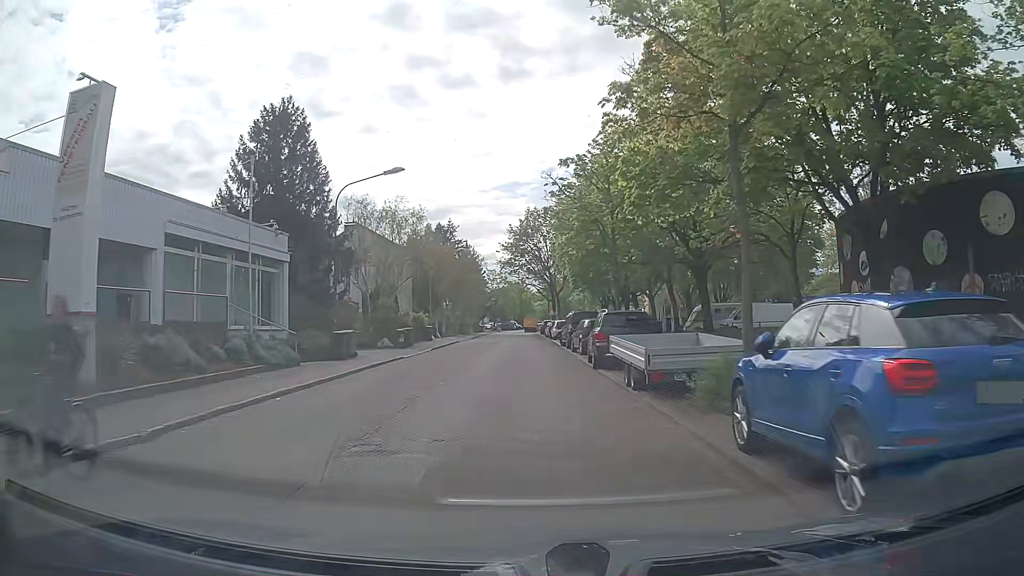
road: residential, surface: asphalt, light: Day
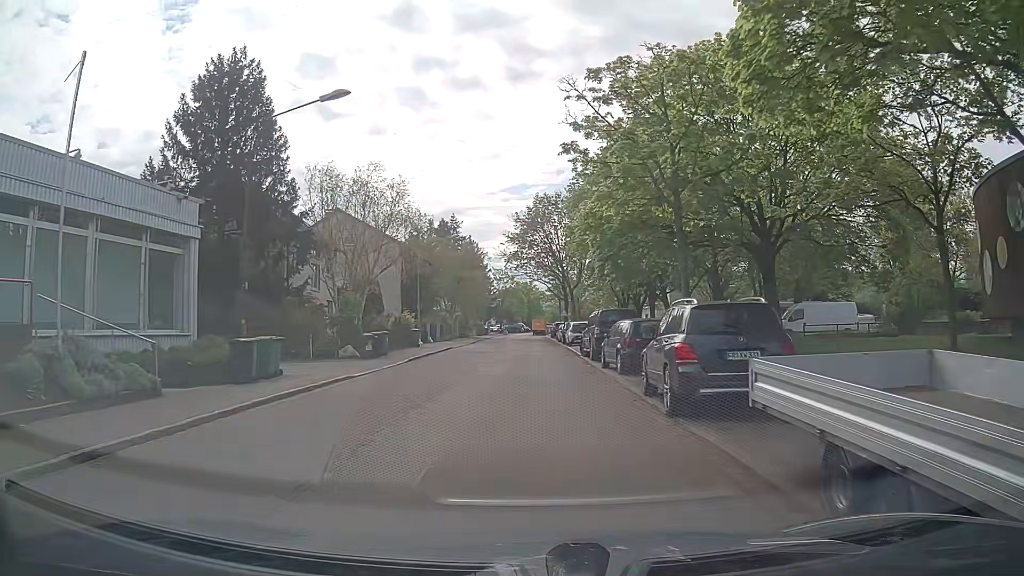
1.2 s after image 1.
(-0.1, +9.4) m; -1°
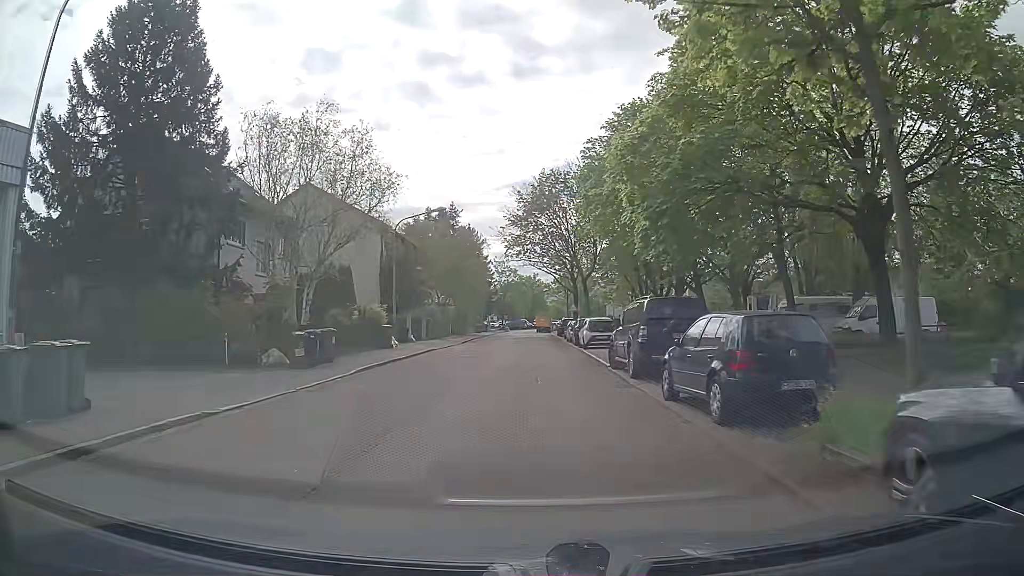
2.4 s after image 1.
(0.0, +9.1) m; 0°
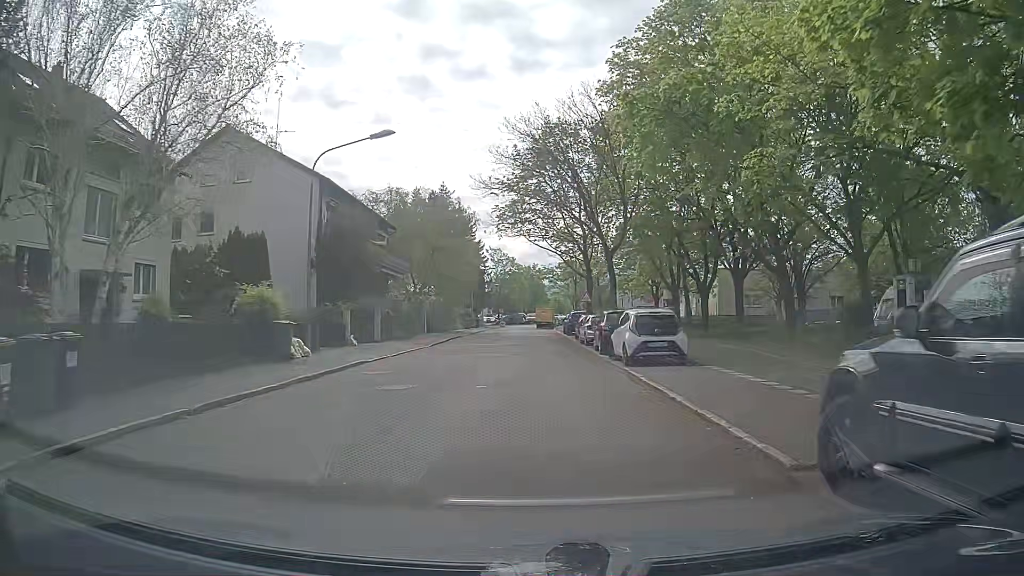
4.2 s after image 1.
(0.0, +13.9) m; +1°
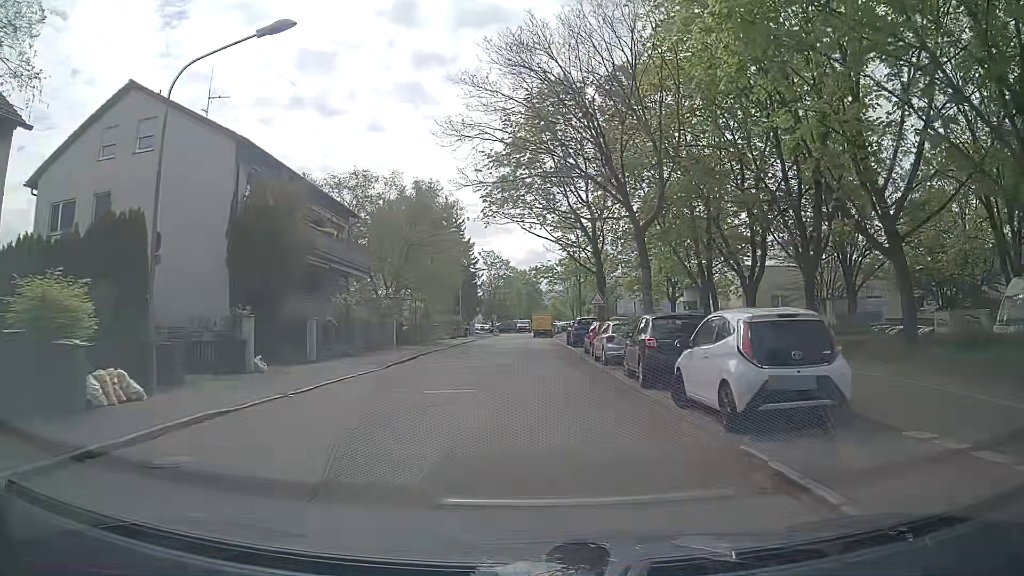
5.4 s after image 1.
(0.0, +9.5) m; -1°
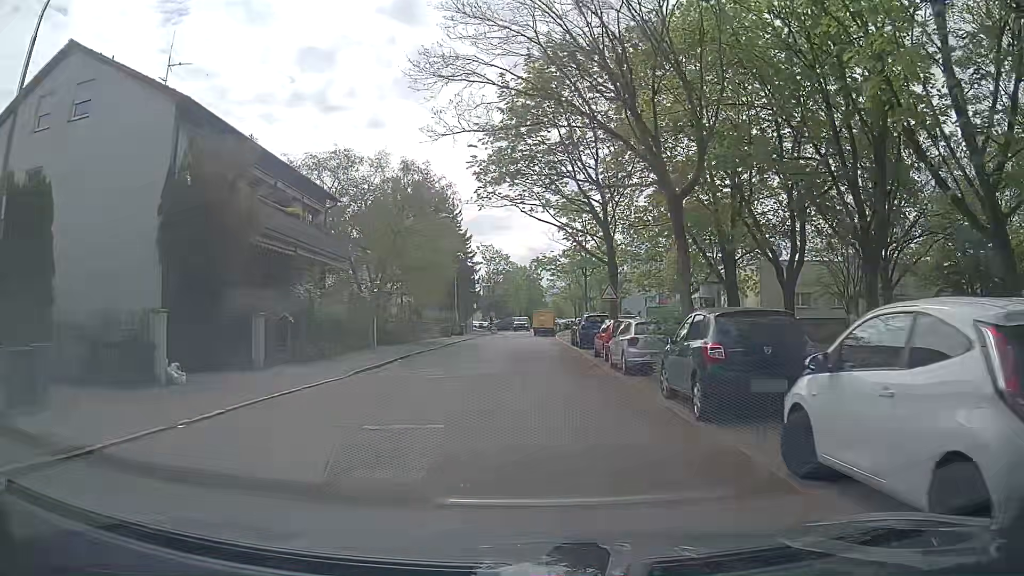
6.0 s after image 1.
(0.0, +4.8) m; 0°
